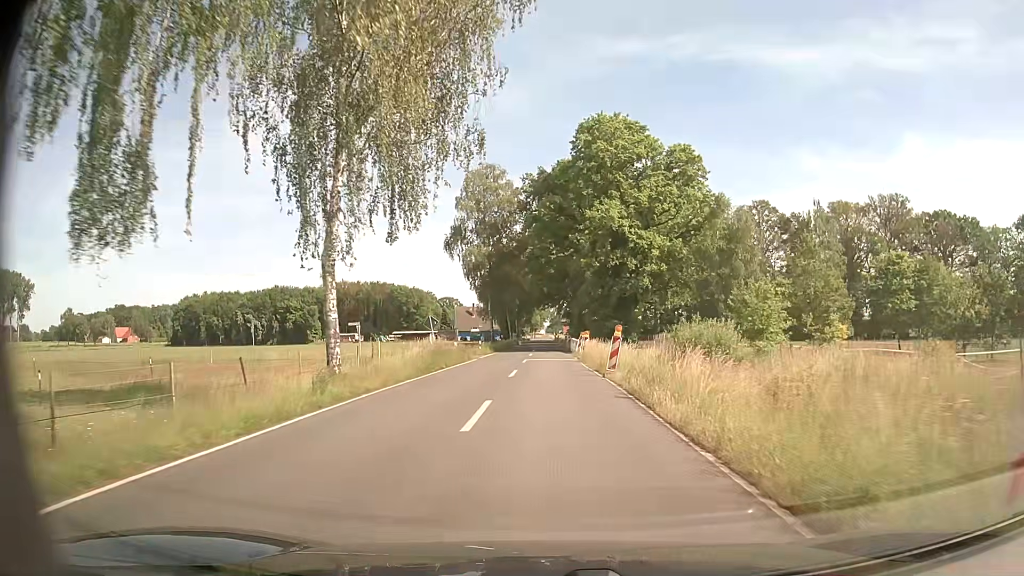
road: secondary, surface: asphalt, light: Day
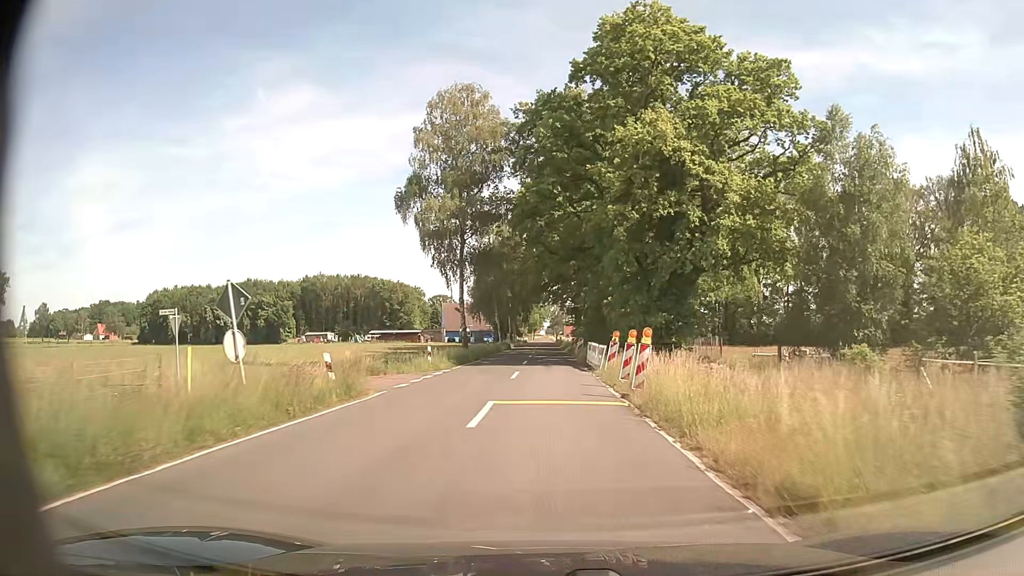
(0.0, +22.8) m; 0°
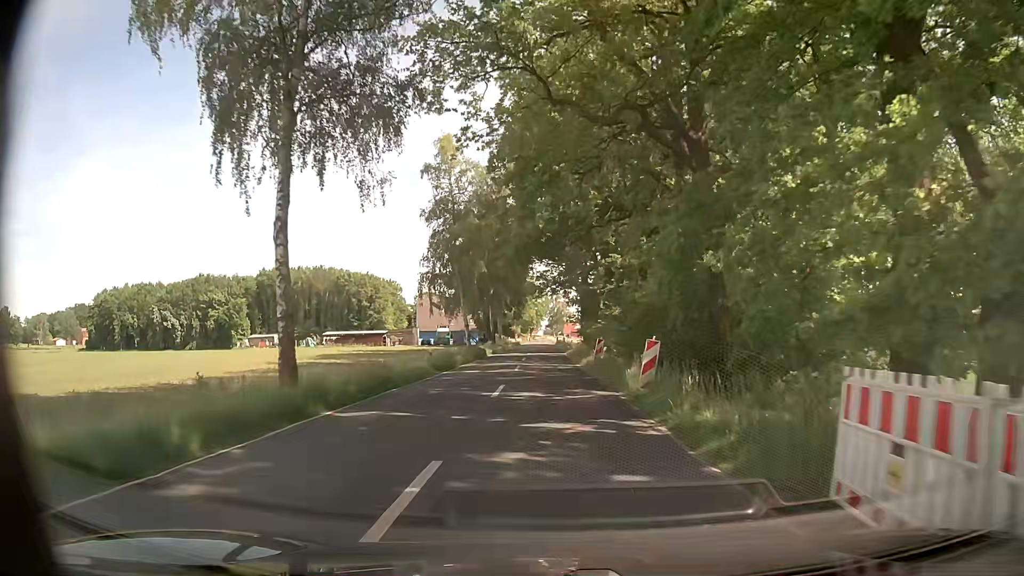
(0.0, +30.5) m; 0°
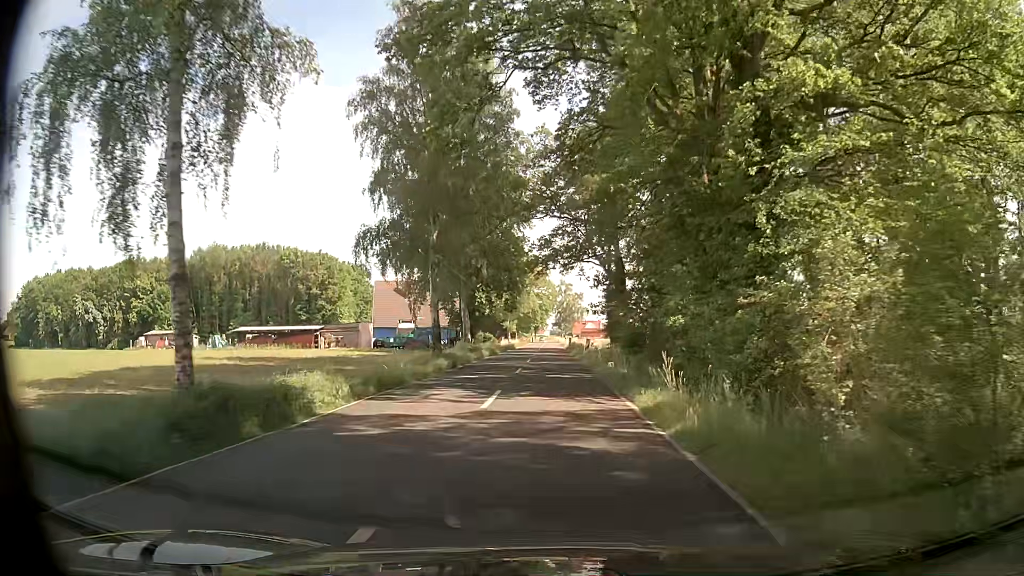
(-0.2, +38.0) m; -1°
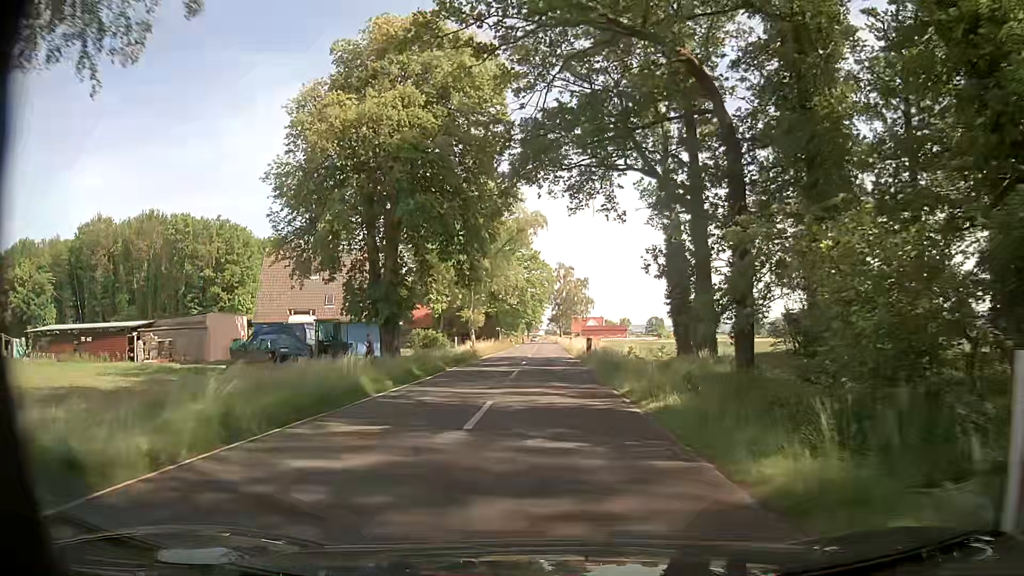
(+0.4, +38.0) m; +1°
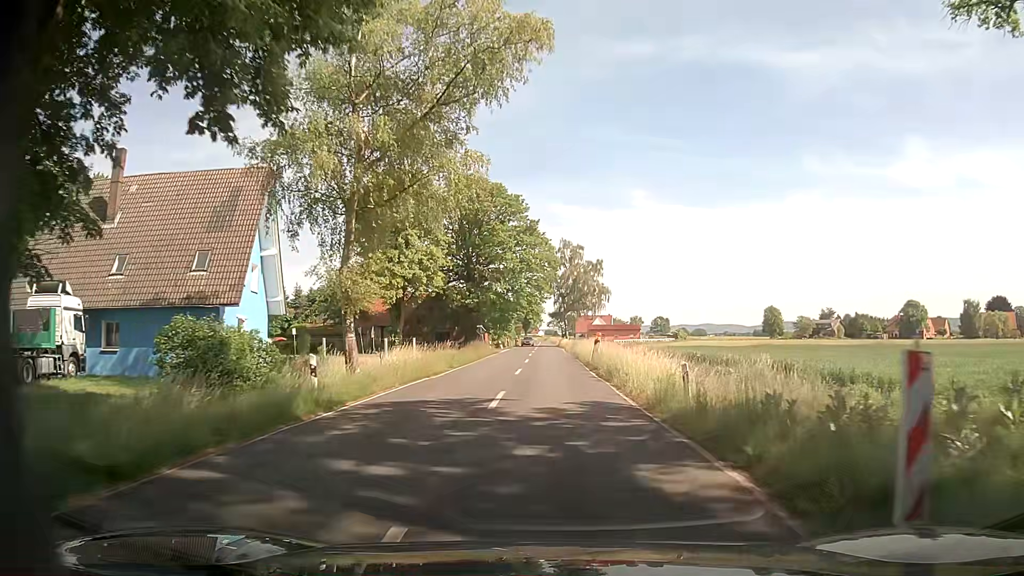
(-0.2, +30.5) m; 0°
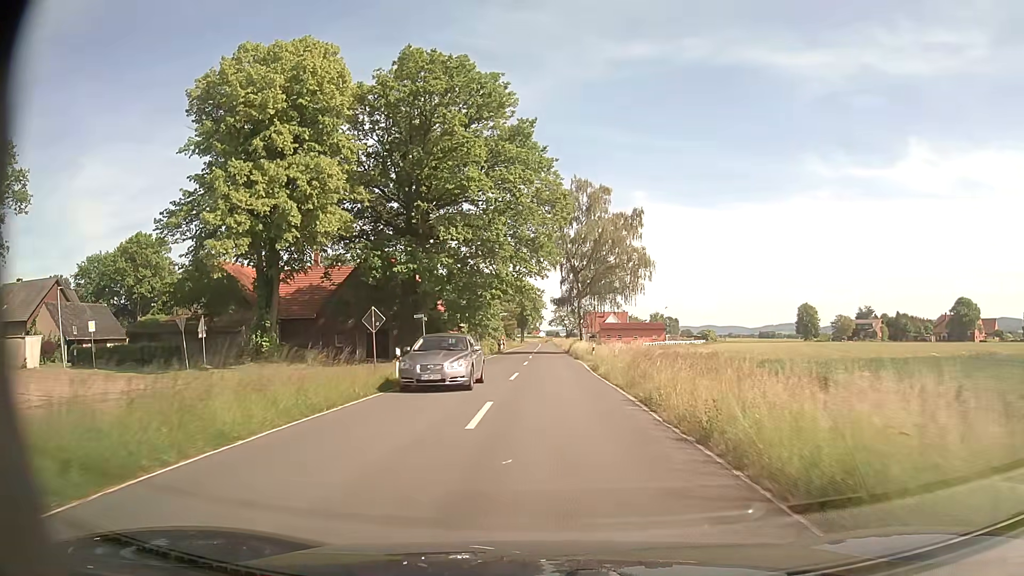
(+0.2, +38.2) m; 0°
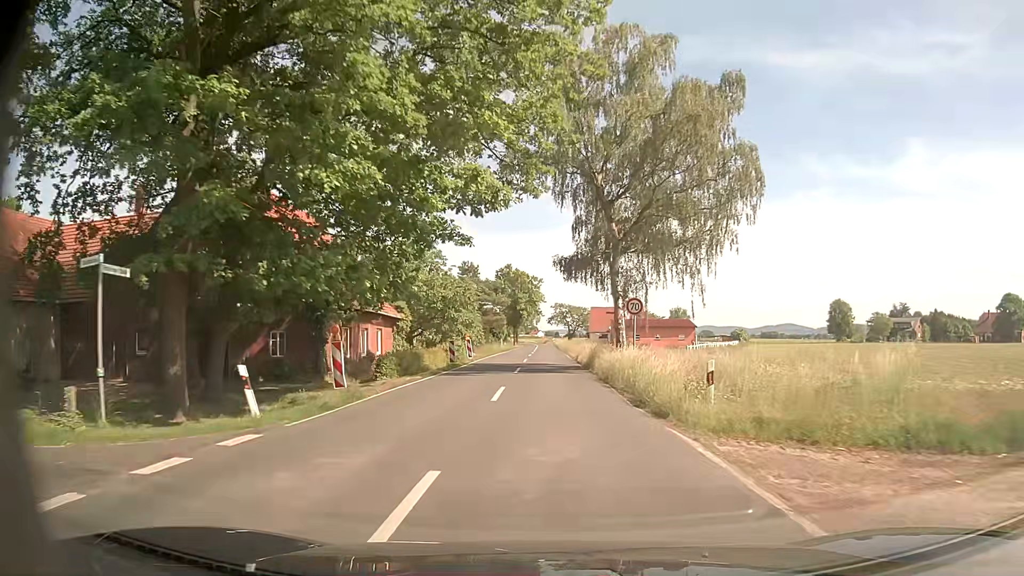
(+0.1, +30.5) m; 0°
(0, +10) (0, +20) (0, +30) (0, +40) (0, +50) (0, +60) (0, +70) (0, +80) (0, +90) (0, +100) m
